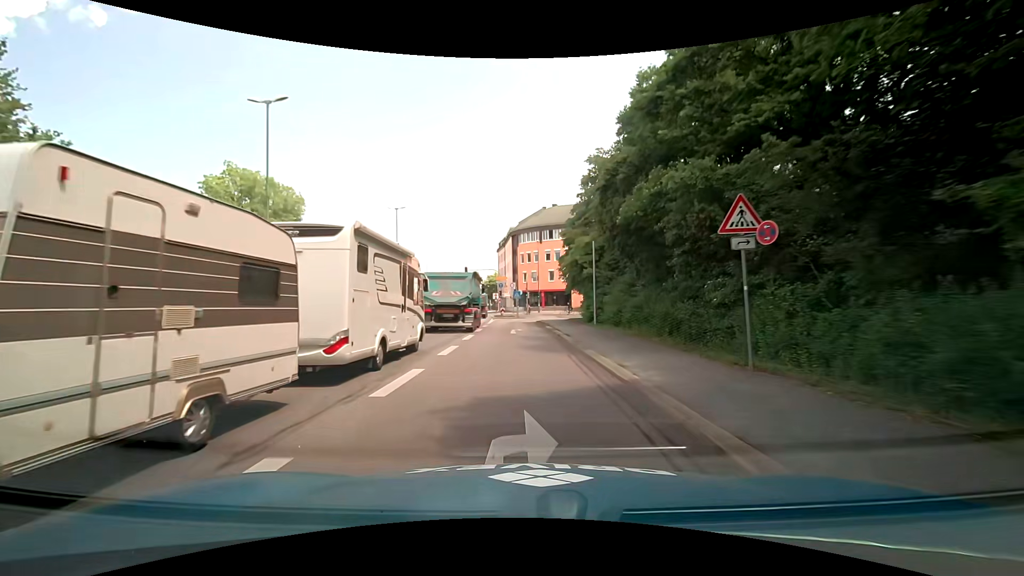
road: primary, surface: asphalt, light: Day
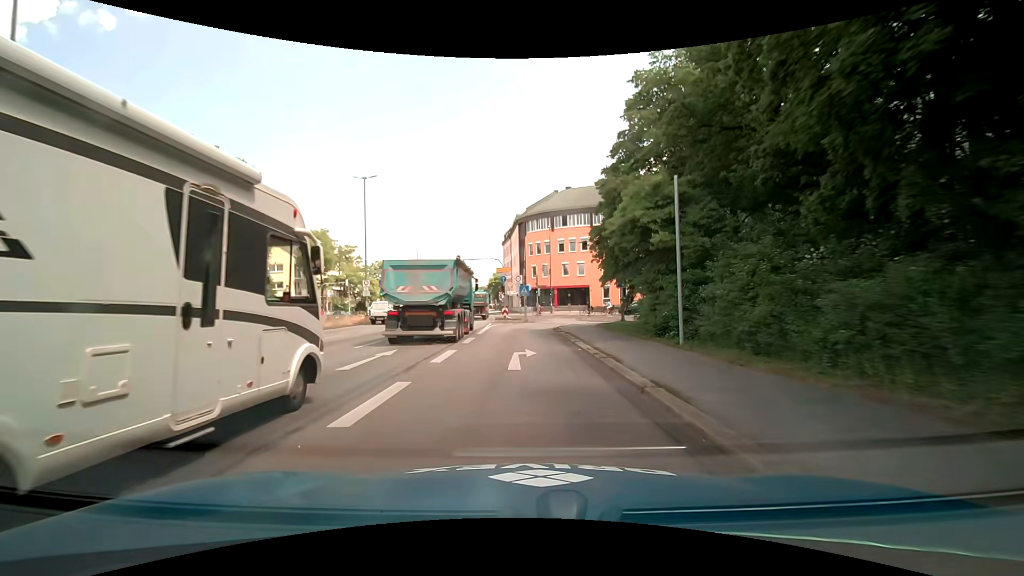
(-0.1, +13.8) m; -1°
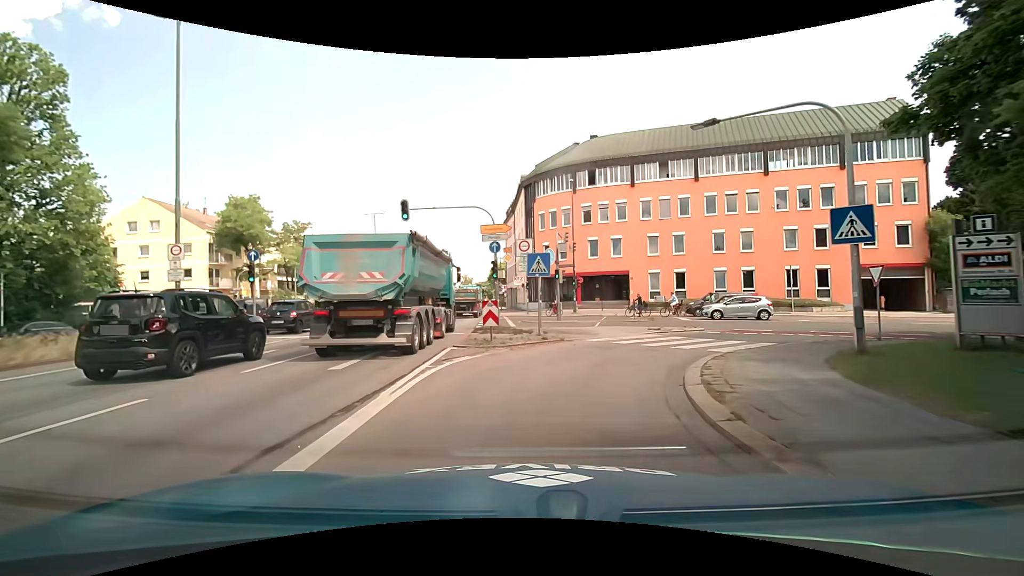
(-0.2, +23.3) m; -1°
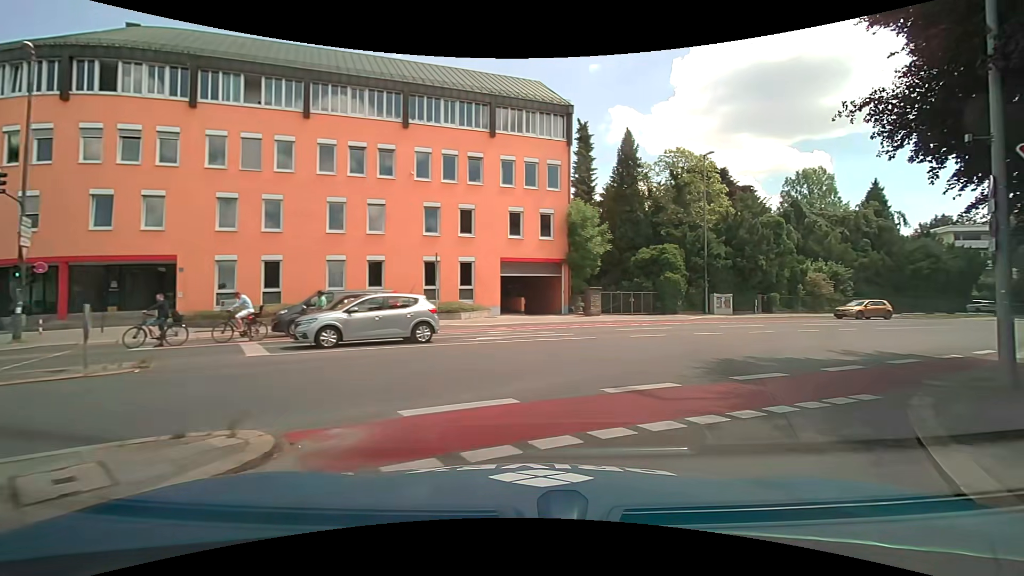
(+5.2, +17.7) m; +43°
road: secondary_link
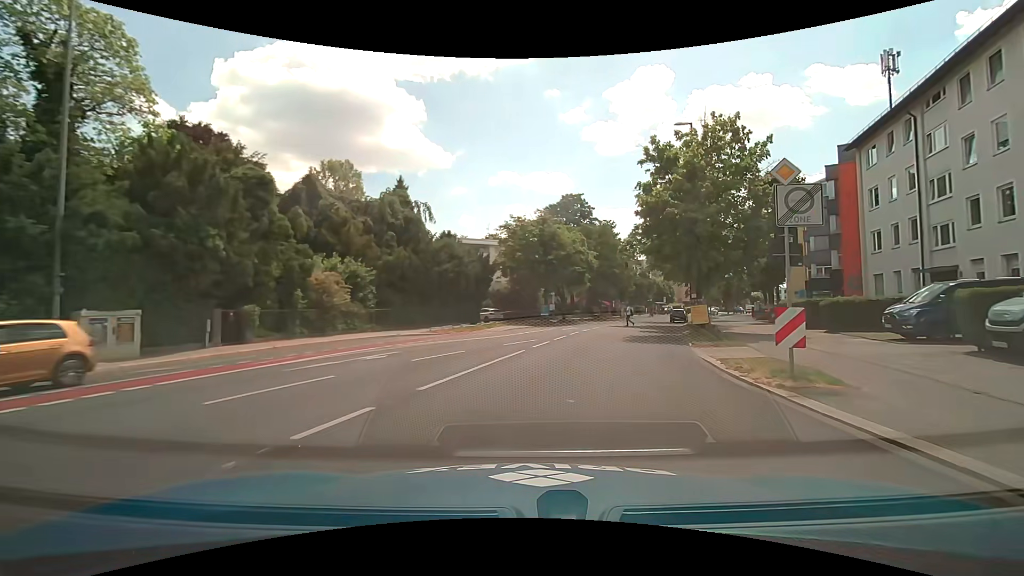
(+10.8, +19.6) m; +48°
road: secondary
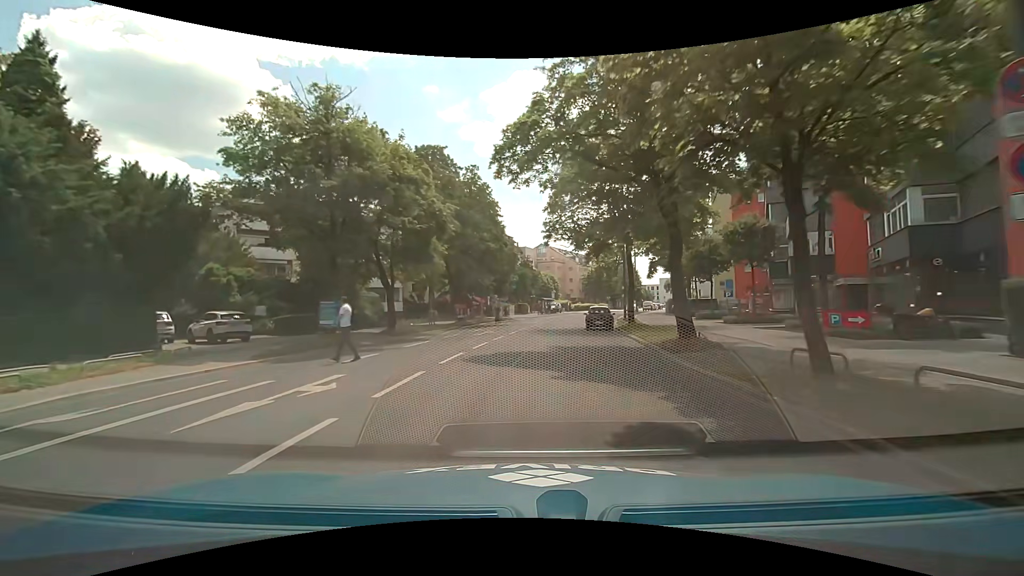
(+5.1, +27.1) m; +14°
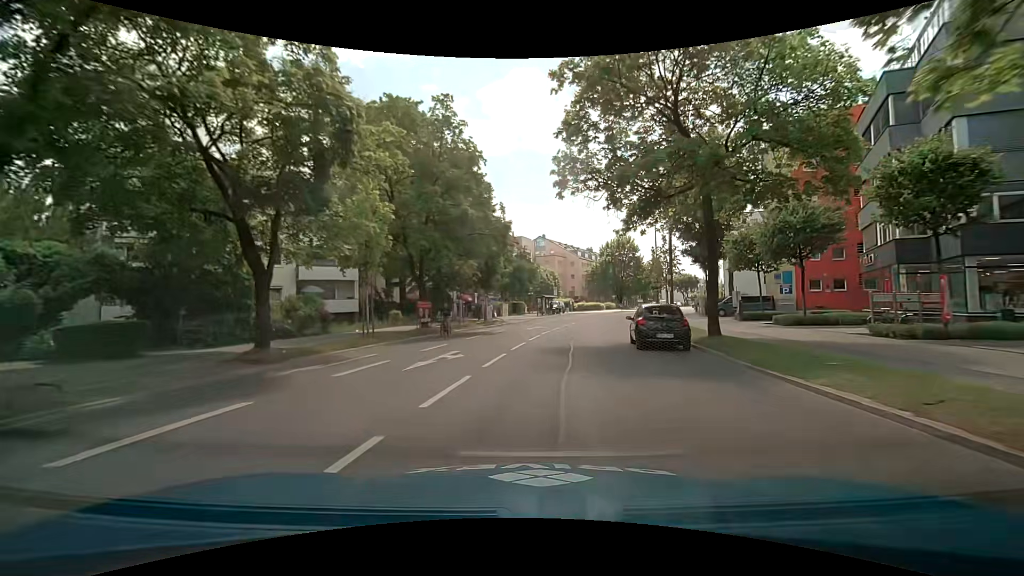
(+0.1, +14.5) m; +2°
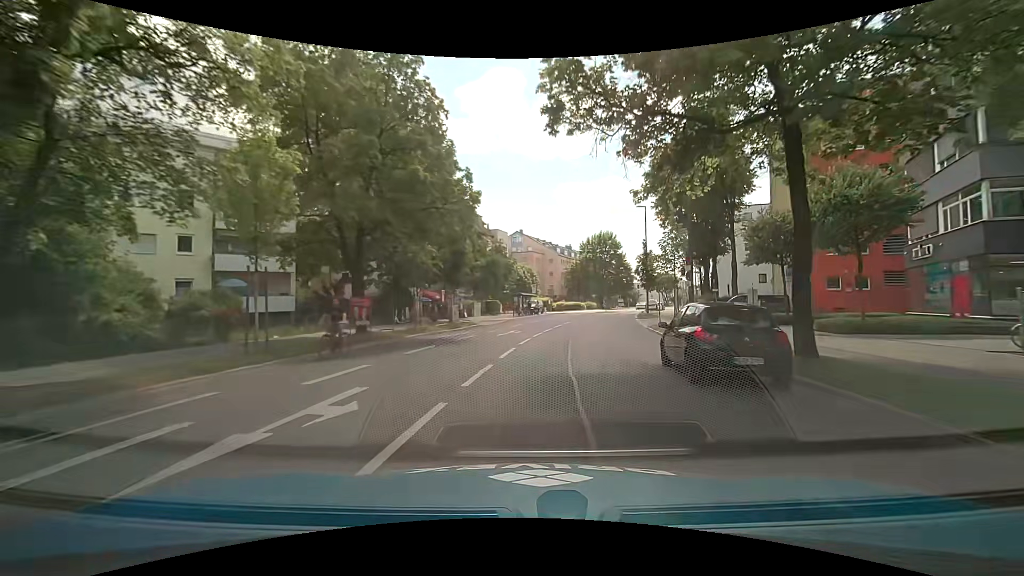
(+0.1, +7.4) m; +2°
